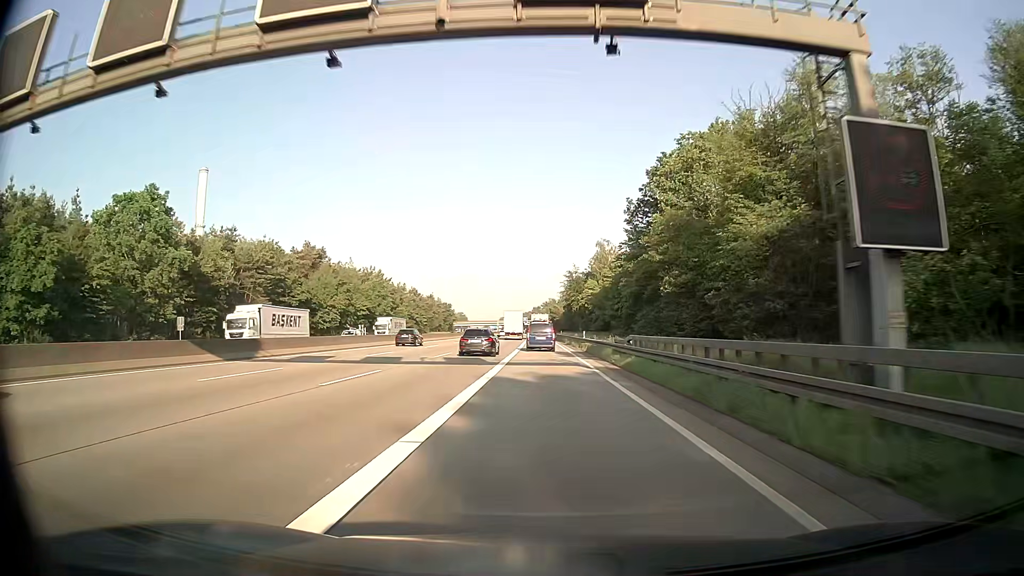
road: motorway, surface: asphalt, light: Day
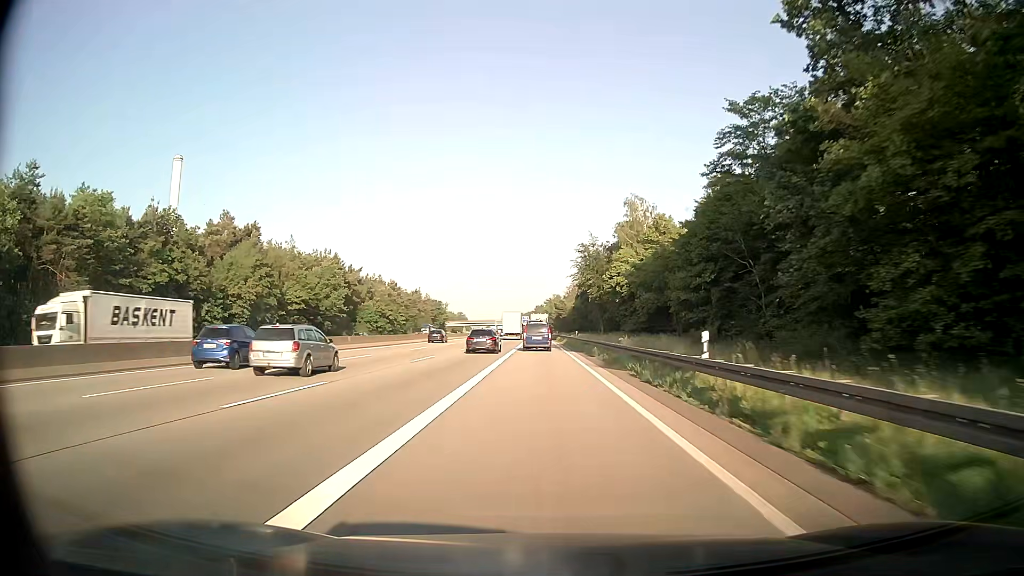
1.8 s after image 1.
(-0.1, +41.1) m; 0°
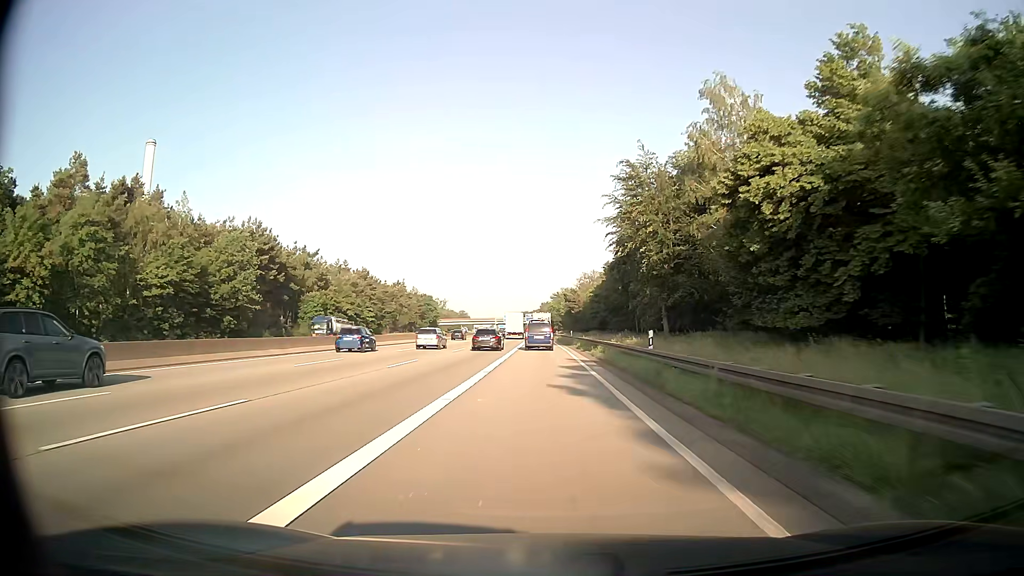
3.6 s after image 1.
(-0.2, +41.2) m; 0°
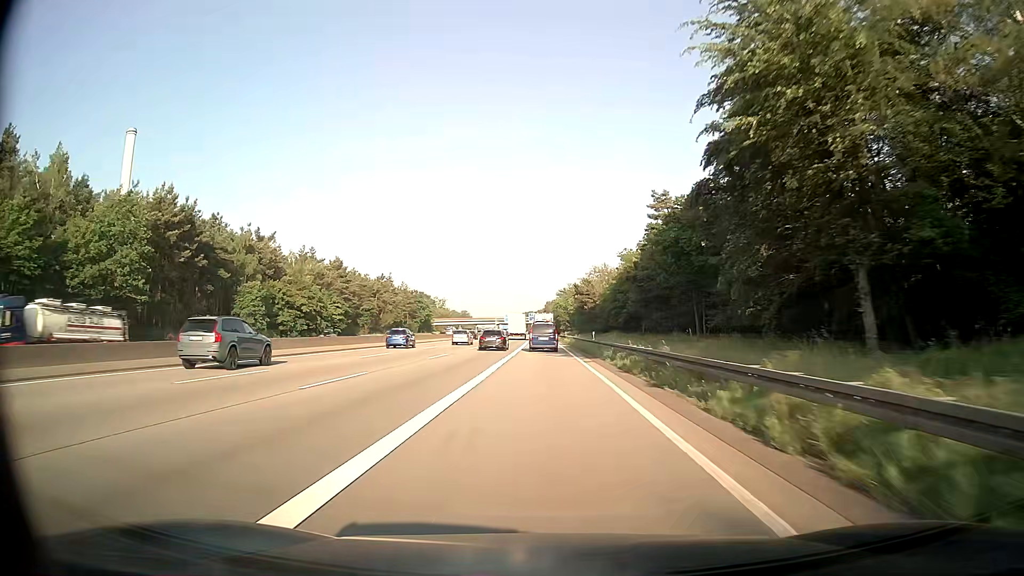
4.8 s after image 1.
(-0.2, +27.4) m; -1°
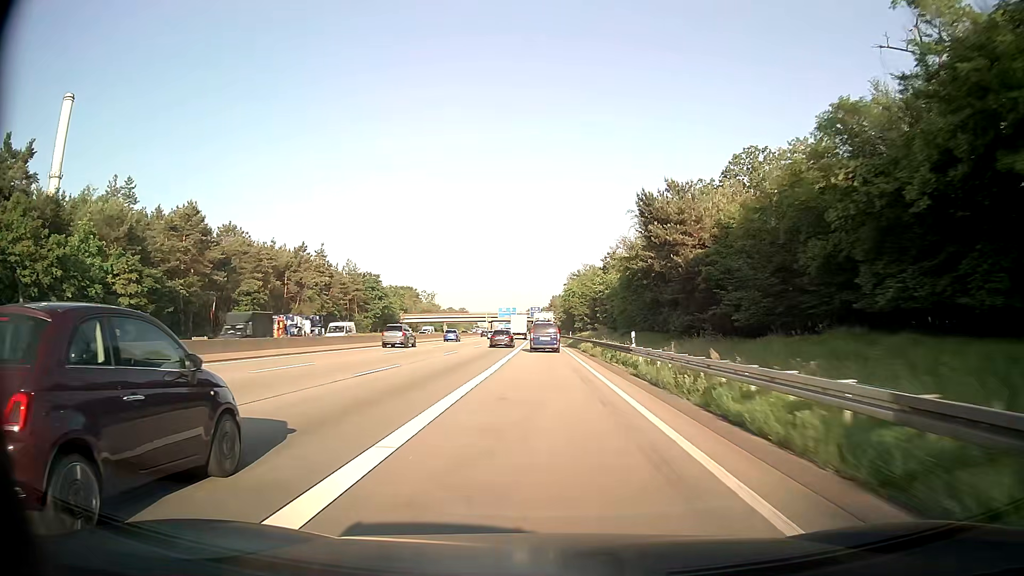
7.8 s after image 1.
(-0.2, +67.9) m; 0°
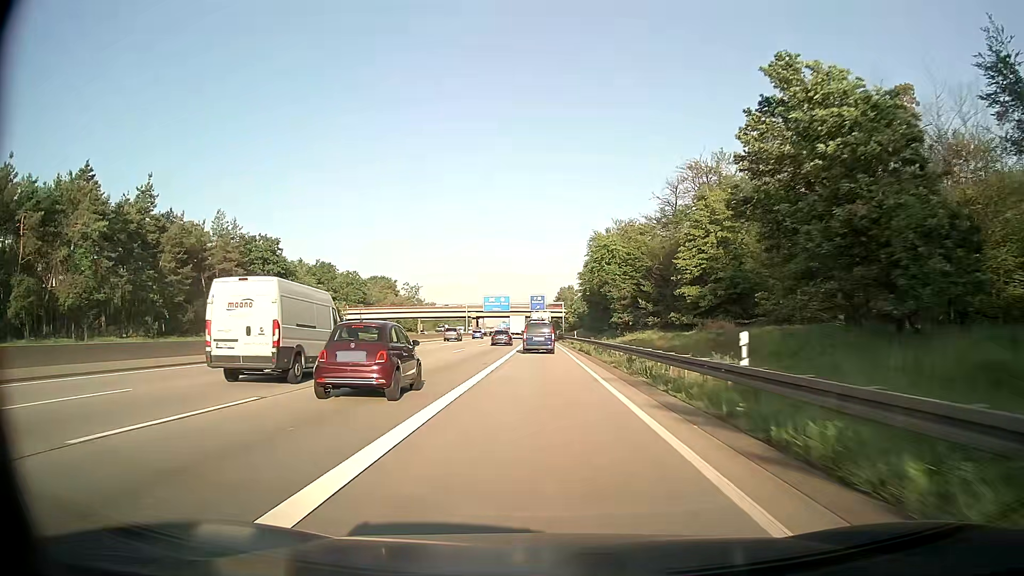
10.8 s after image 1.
(-0.2, +67.2) m; -1°
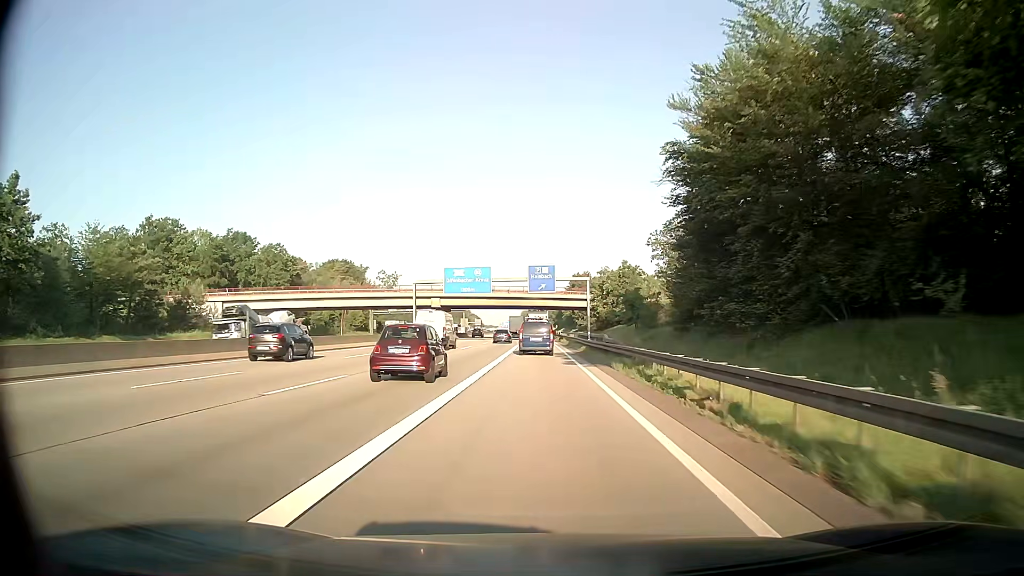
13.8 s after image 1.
(-0.3, +66.3) m; -1°
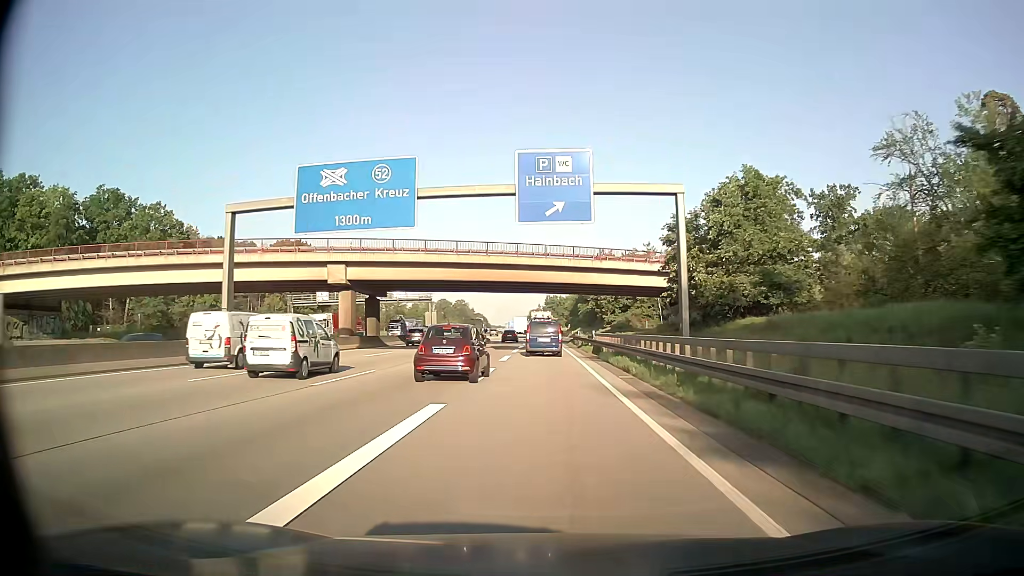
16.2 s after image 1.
(-0.5, +52.0) m; -1°
(0, +10) (0, +20) (0, +30) (0, +40) (0, +50) (0, +60) (0, +70) (0, +80) (0, +90) (-1, +100) m
